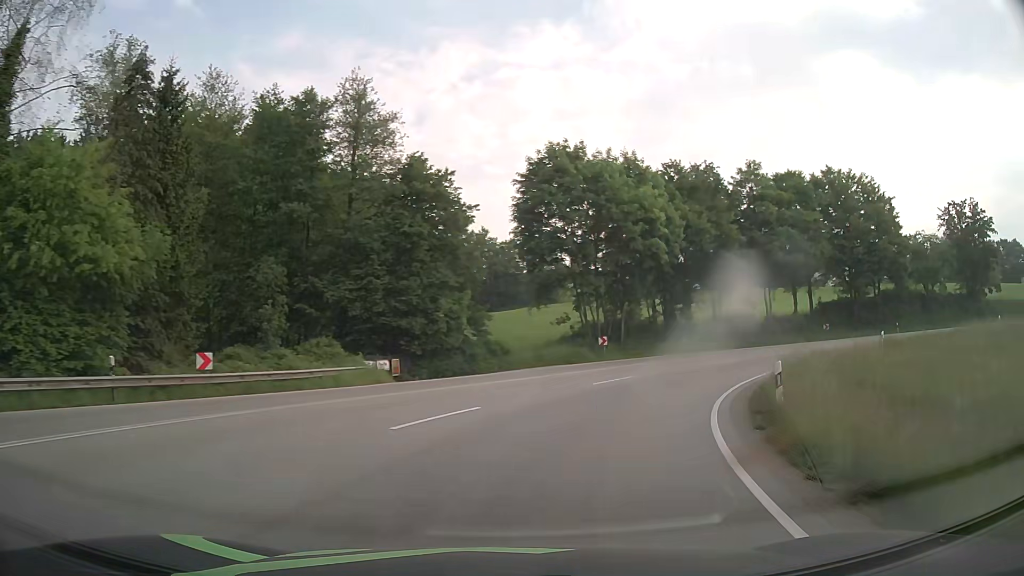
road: primary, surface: asphalt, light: Day
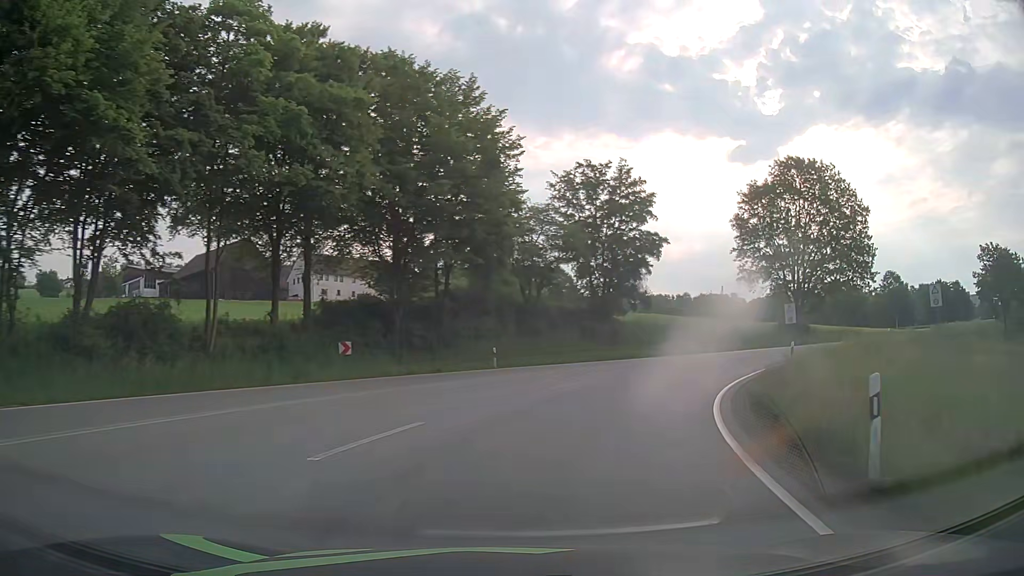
(+13.7, +32.4) m; +46°
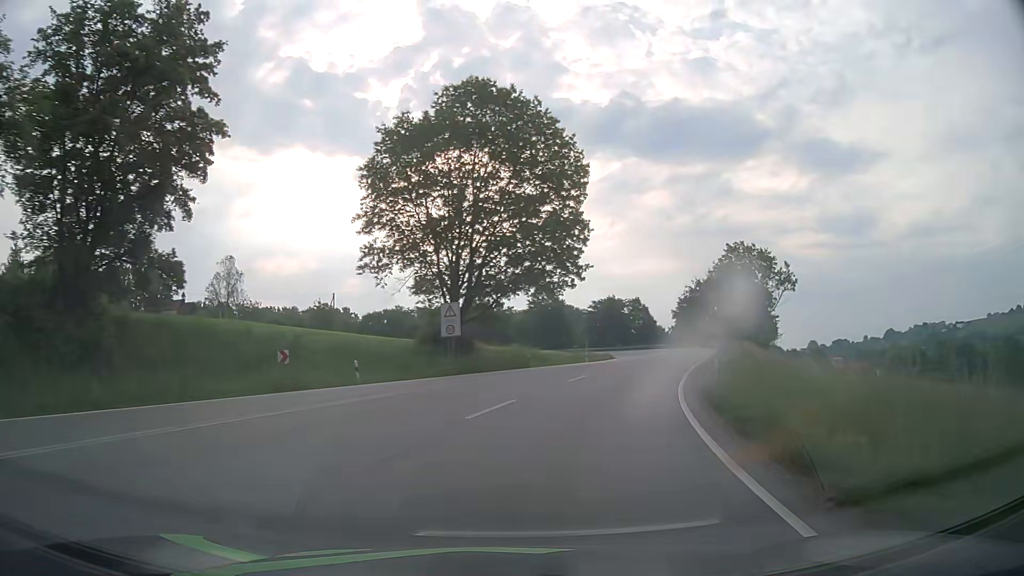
(+8.2, +27.2) m; +33°
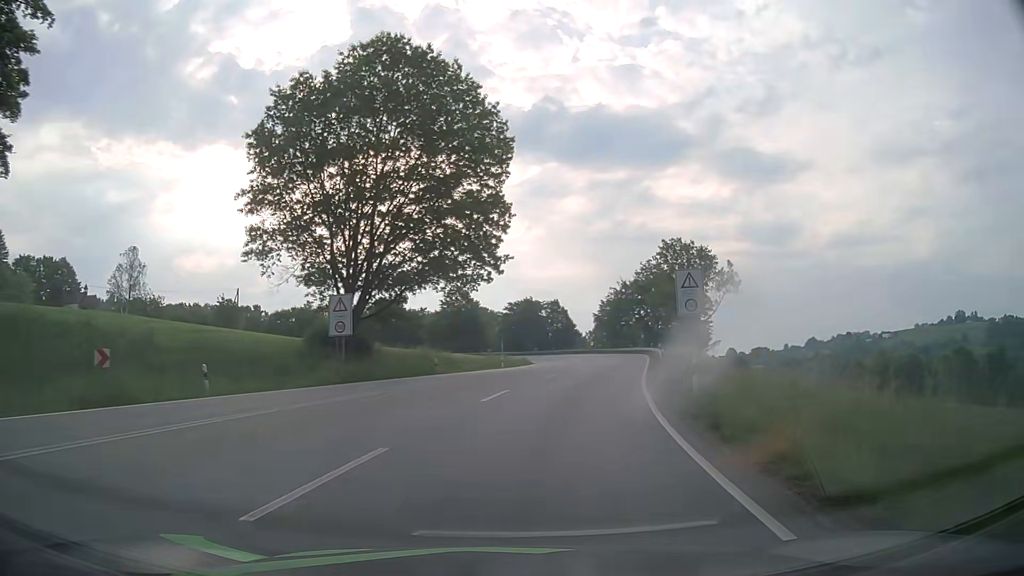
(+0.5, +7.2) m; +7°
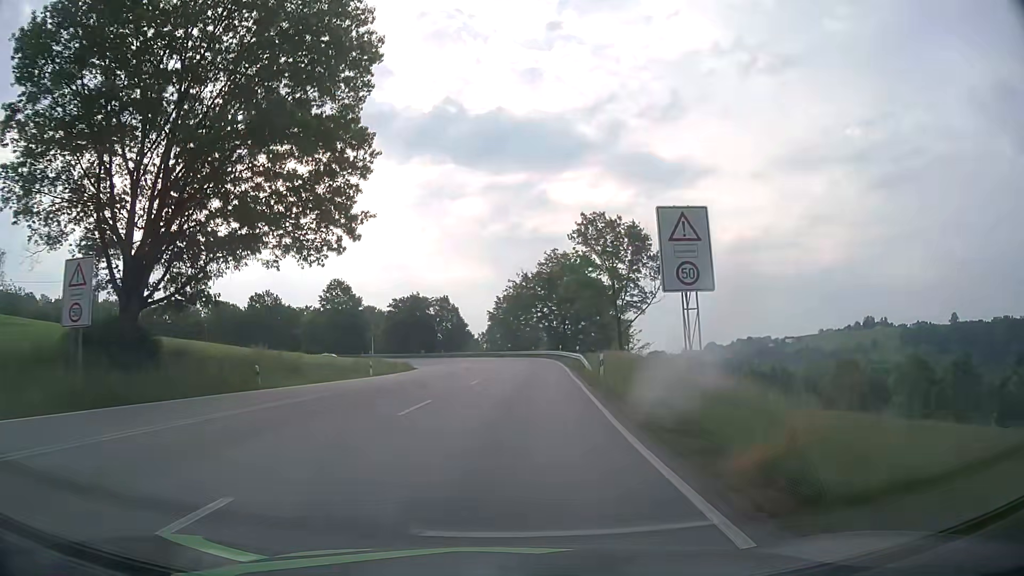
(+1.4, +14.5) m; +10°
(0, +10) (0, +20) (+1, +30) (+1, +40) (+2, +50) (+2, +60) (+1, +70) (0, +80) (-3, +89) (-7, +99) m
